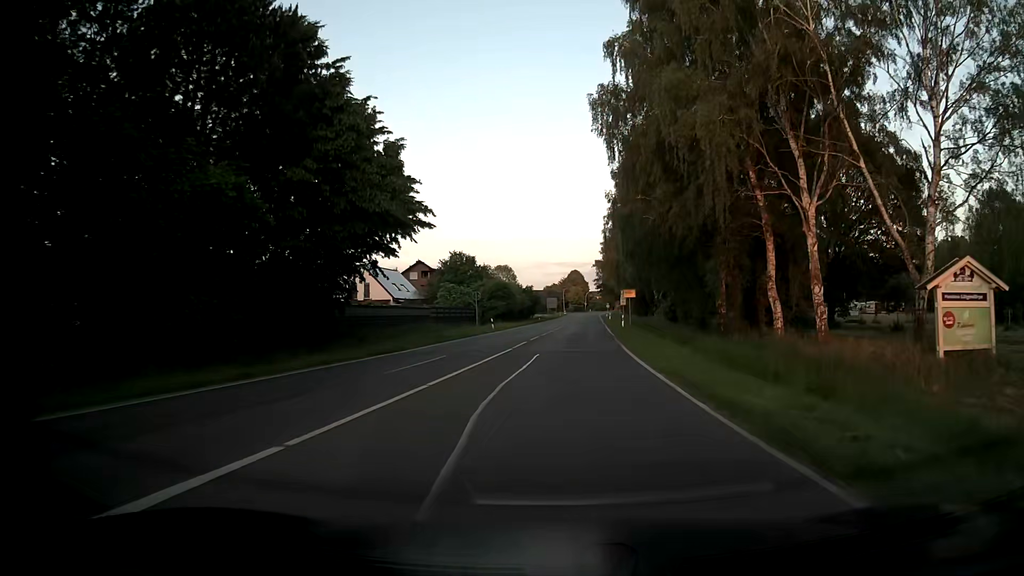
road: tertiary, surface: asphalt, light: Day
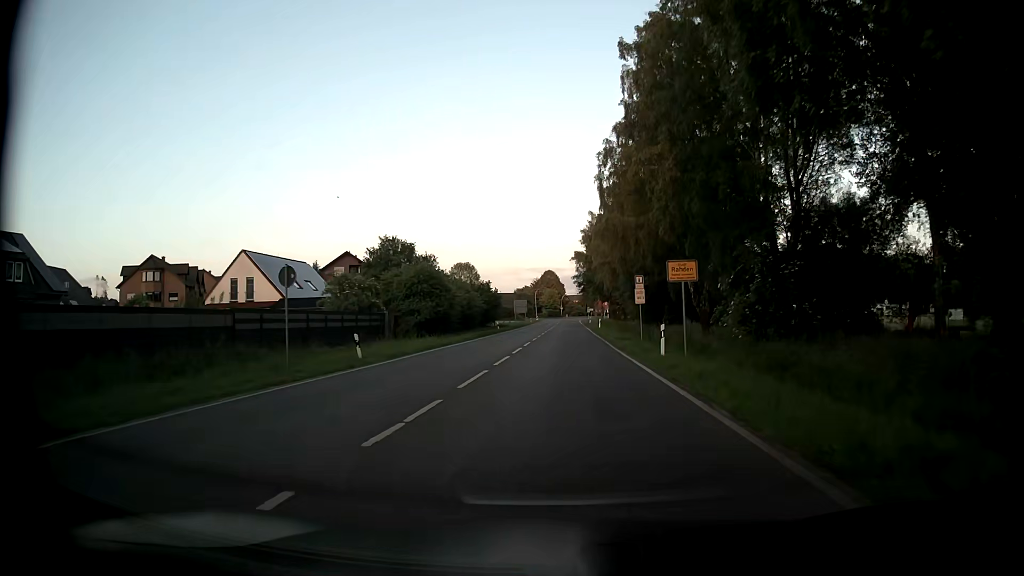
(+0.8, +31.1) m; +2°
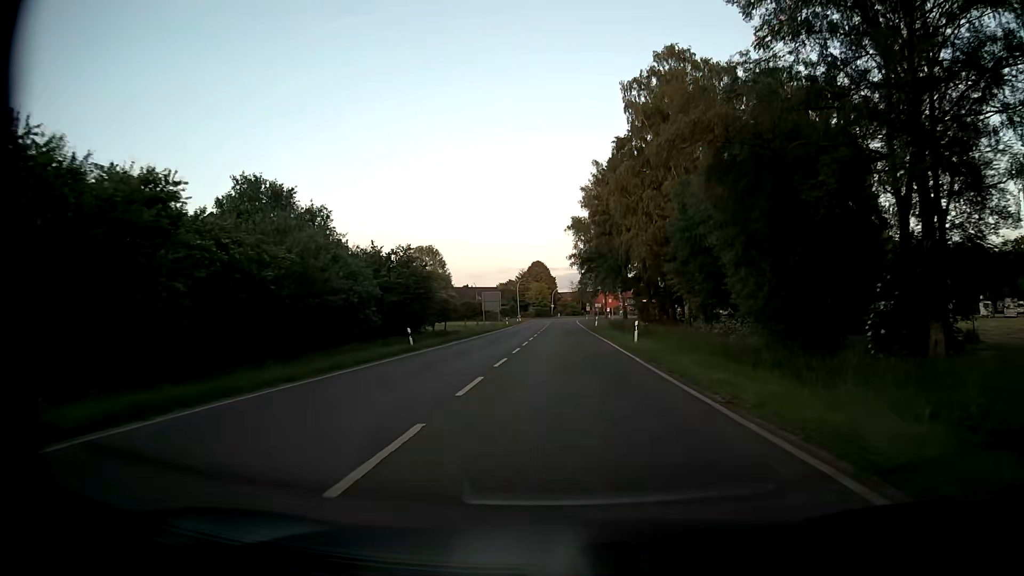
(+0.2, +39.3) m; +1°
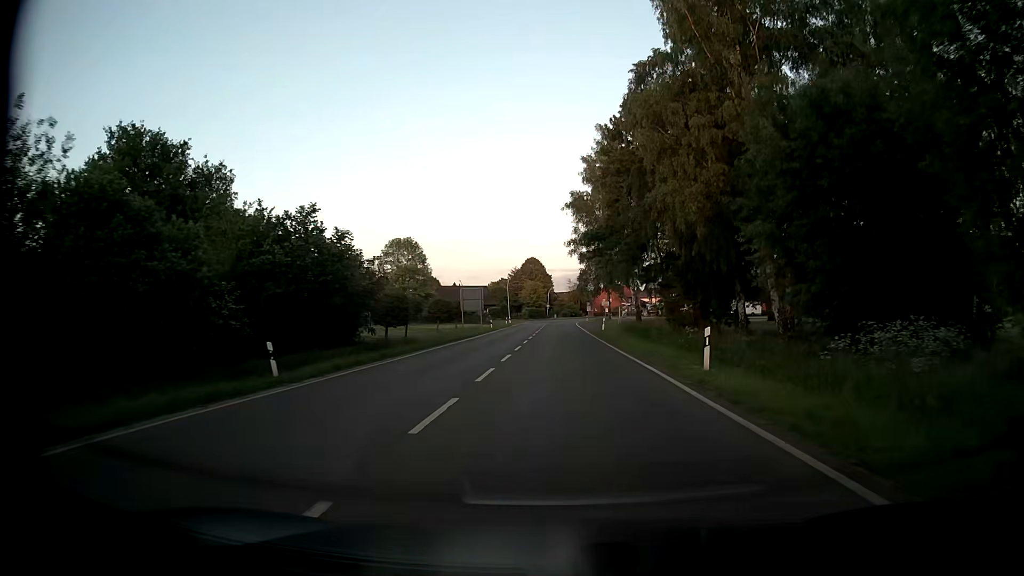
(+0.1, +15.8) m; 0°
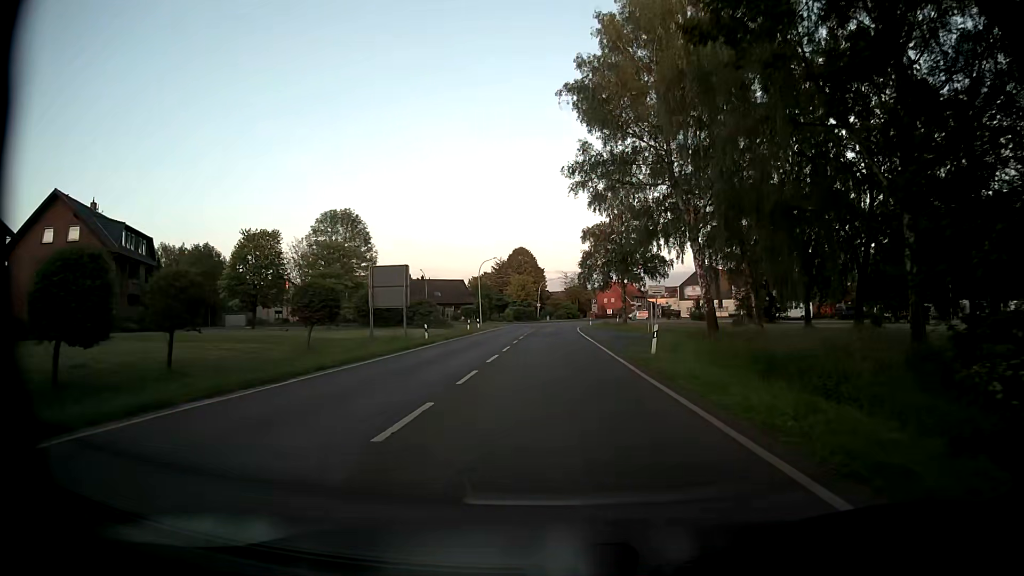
(+0.2, +31.7) m; +1°
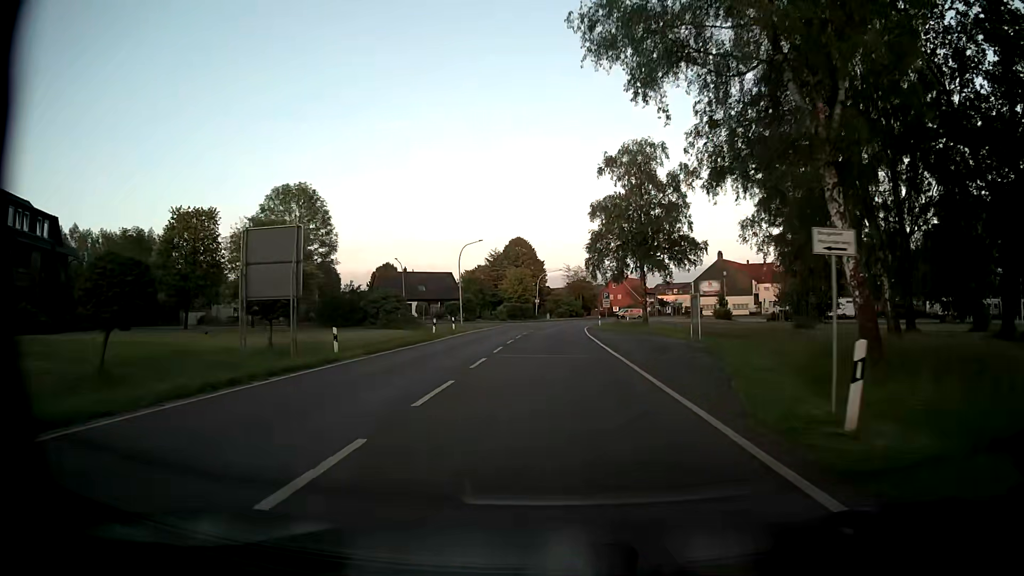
(-0.1, +15.8) m; 0°
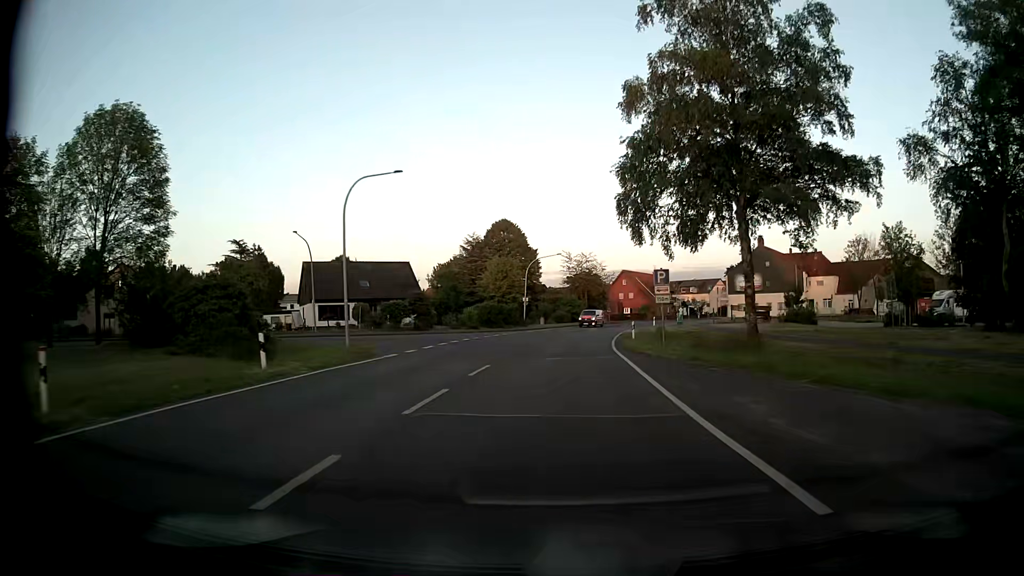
(-0.2, +31.6) m; 0°
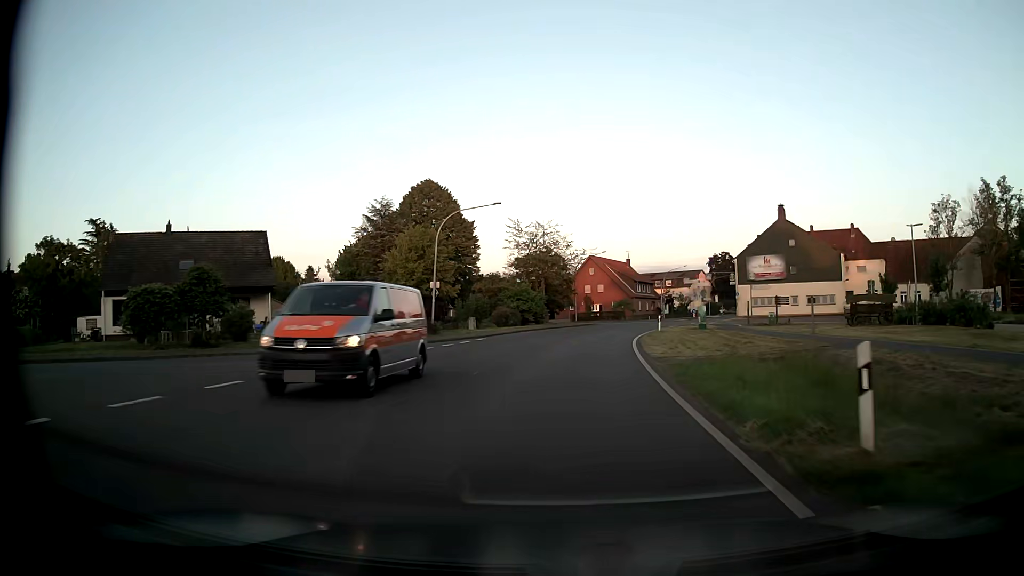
(+0.8, +31.7) m; +3°
(0, +10) (+1, +20) (+2, +30) (+3, +40) (+5, +50) (+8, +59) (+11, +69) (+15, +78) (+19, +87) (+24, +96) m
